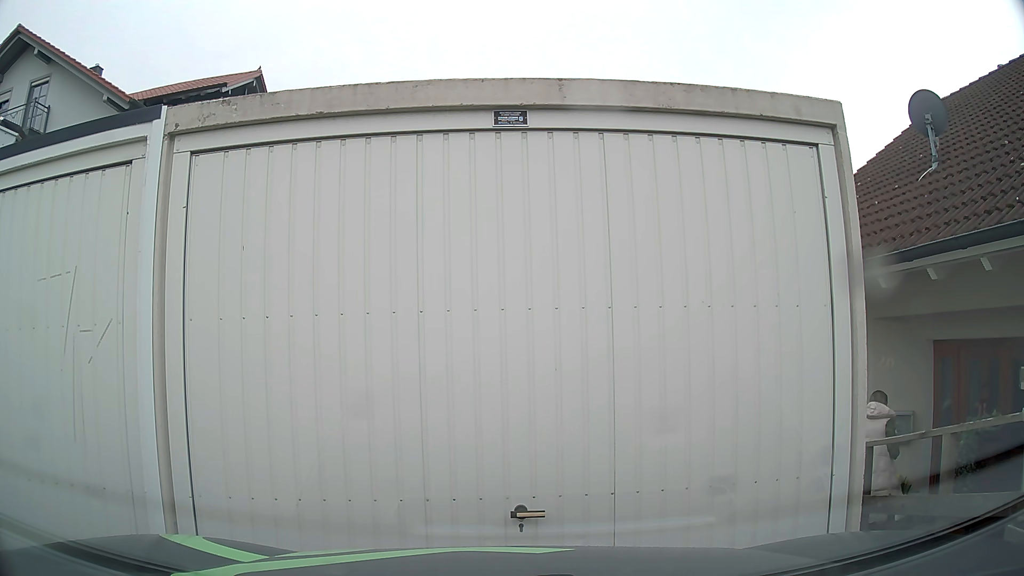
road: residential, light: Day
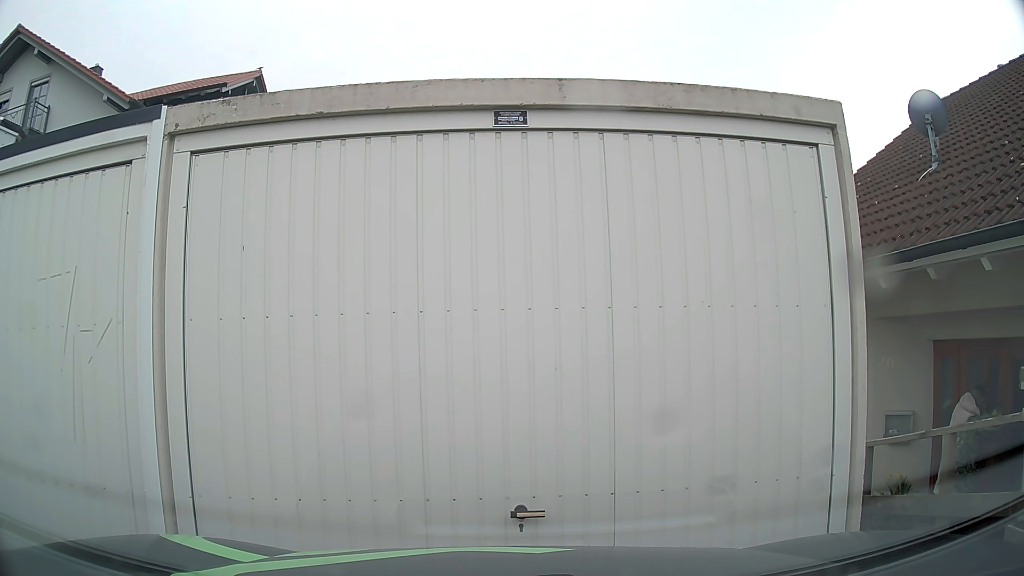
(0.0, 0.0) m; 0°
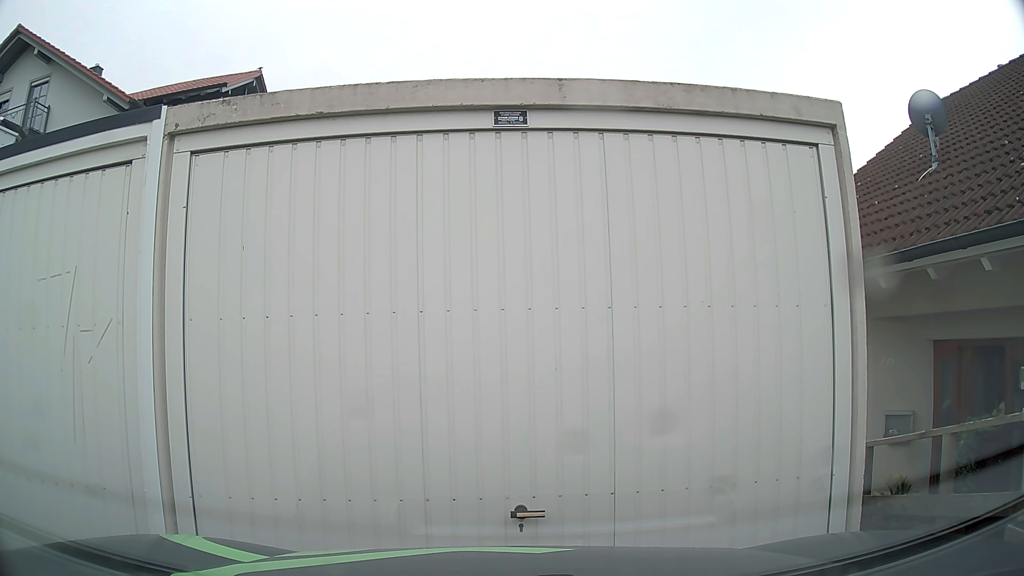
(0.0, 0.0) m; 0°
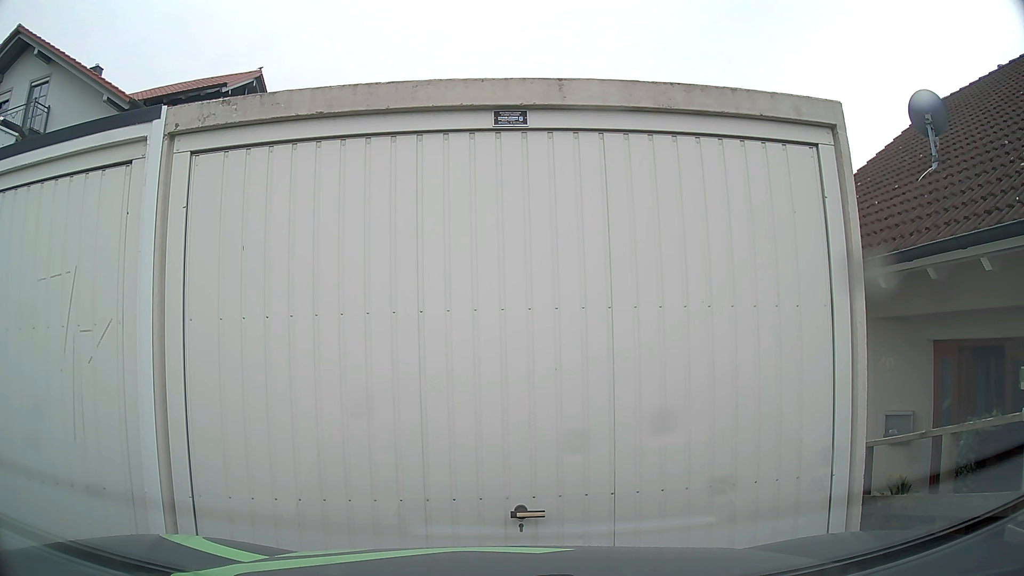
(0.0, 0.0) m; 0°
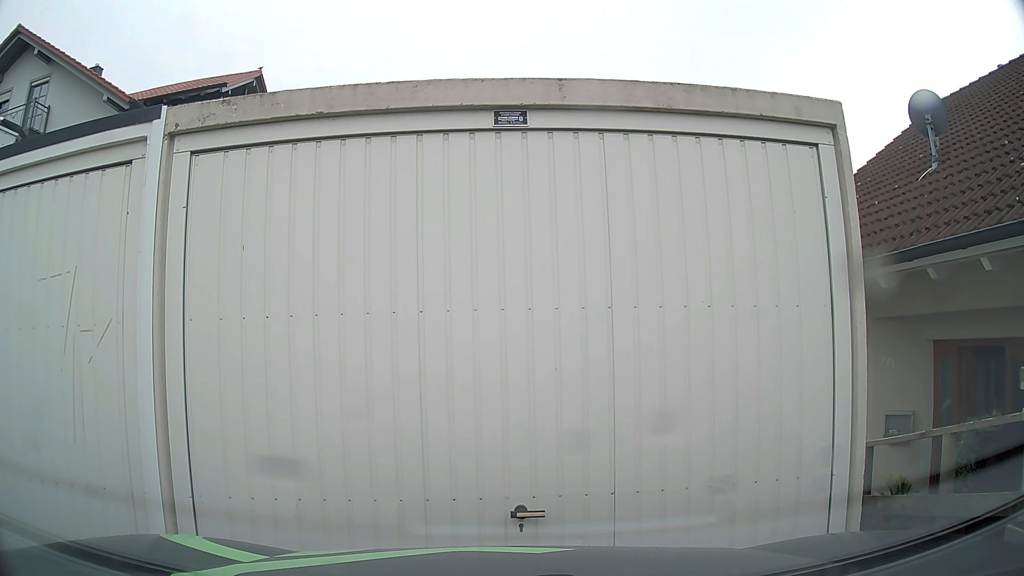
(0.0, 0.0) m; 0°
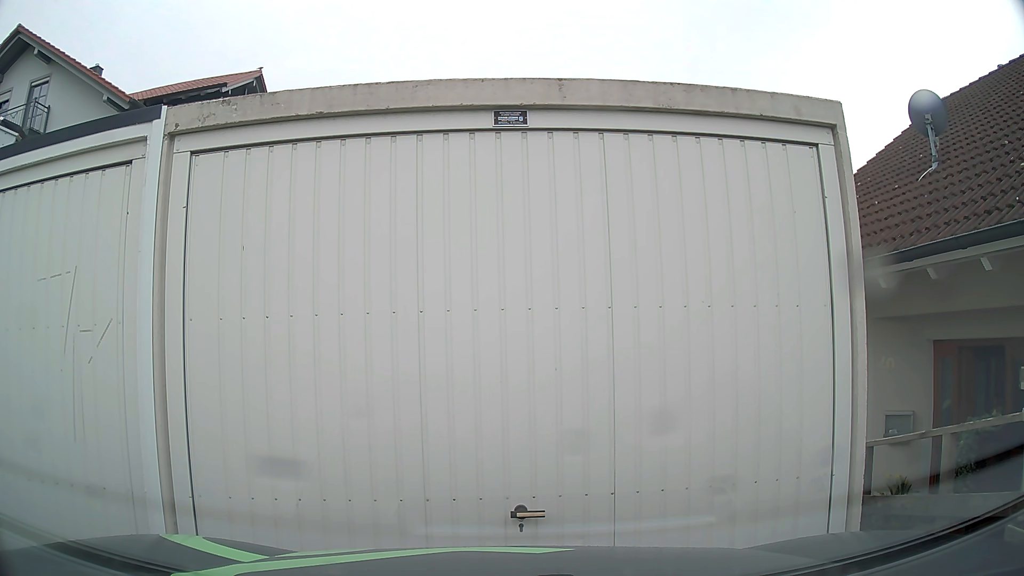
(0.0, 0.0) m; 0°
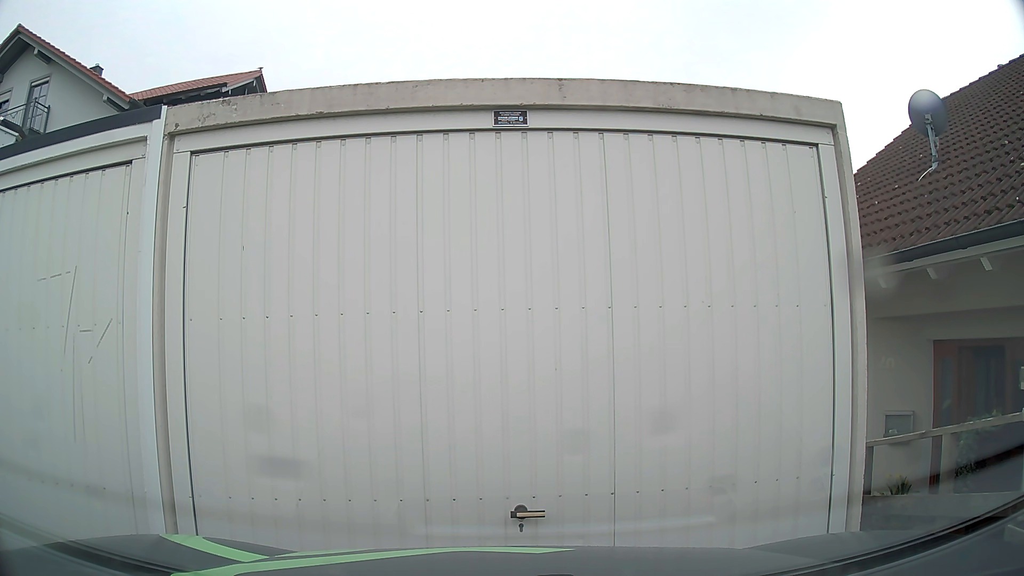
(0.0, 0.0) m; 0°
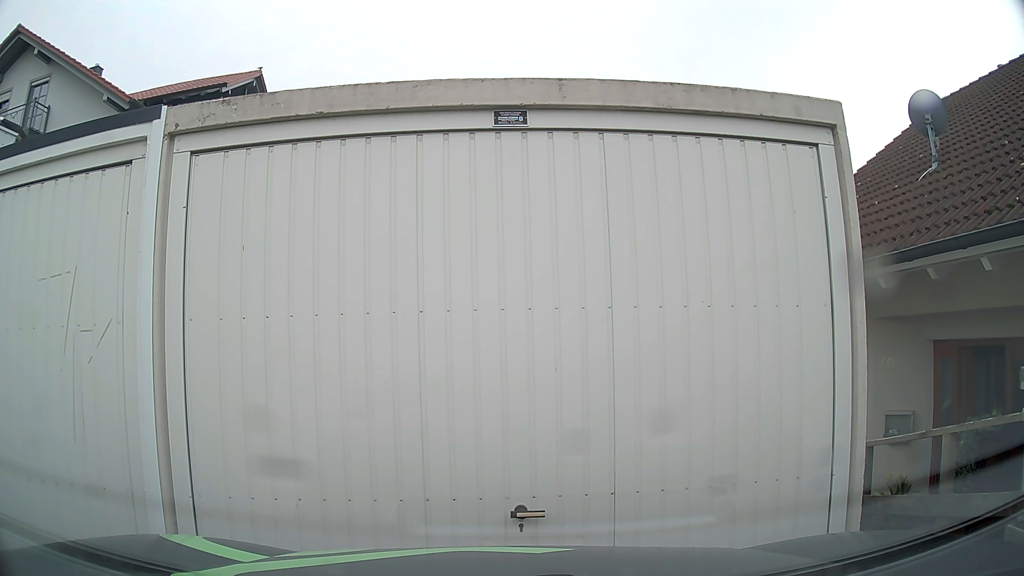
(0.0, 0.0) m; 0°
